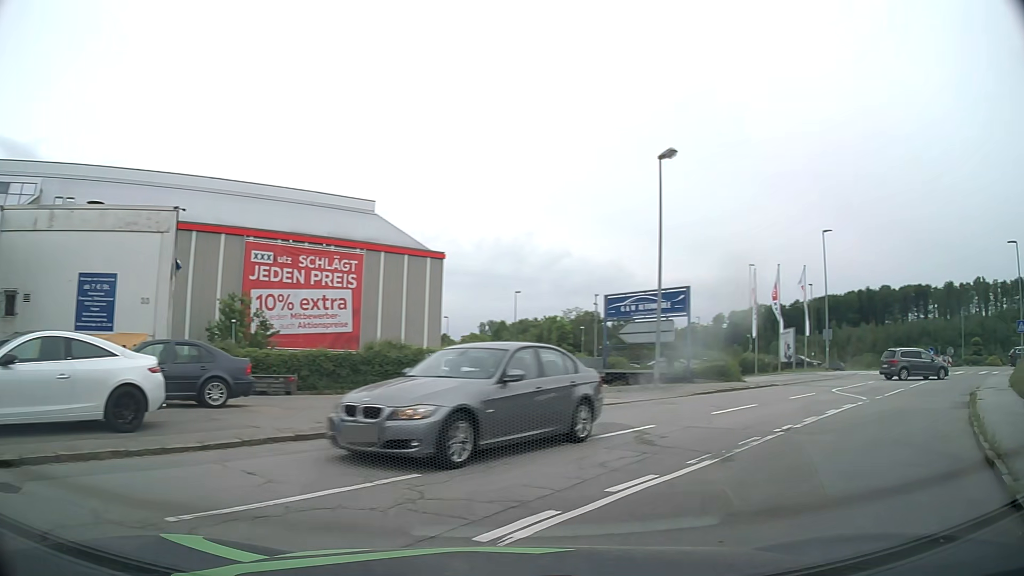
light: Day
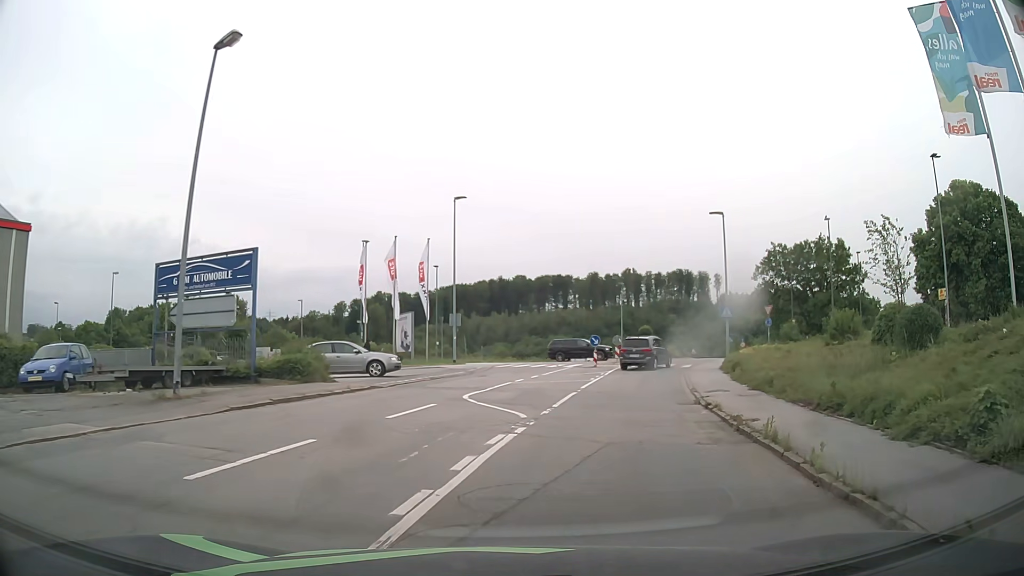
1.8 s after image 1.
(+3.0, +8.3) m; +32°
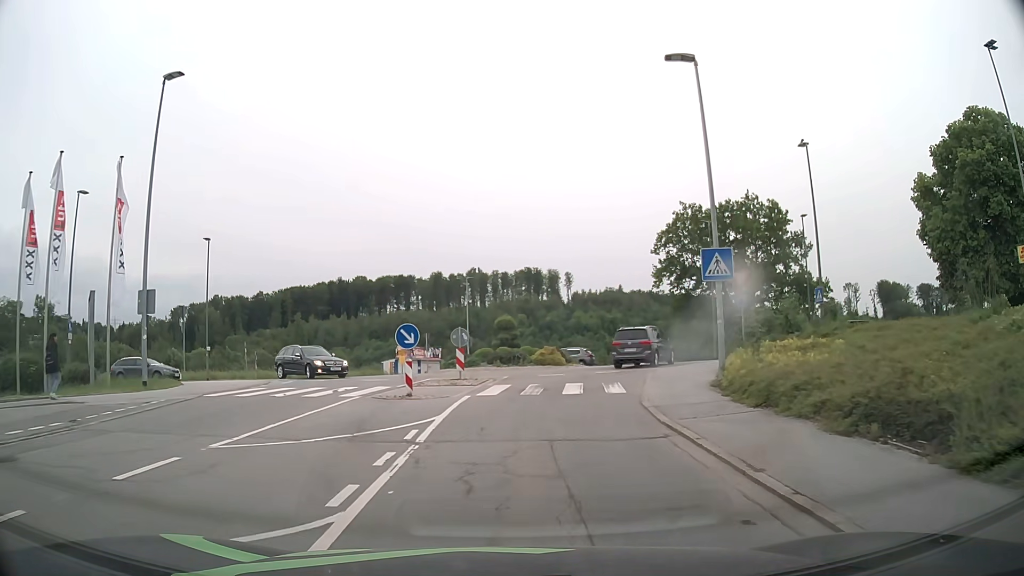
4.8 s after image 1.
(+3.0, +20.9) m; +12°
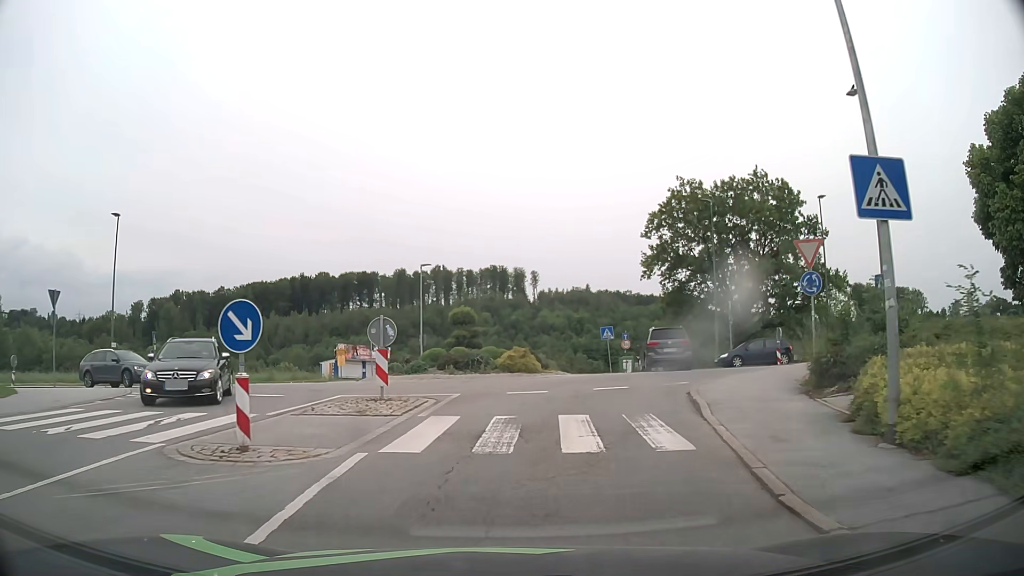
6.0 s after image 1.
(+0.2, +8.4) m; +3°
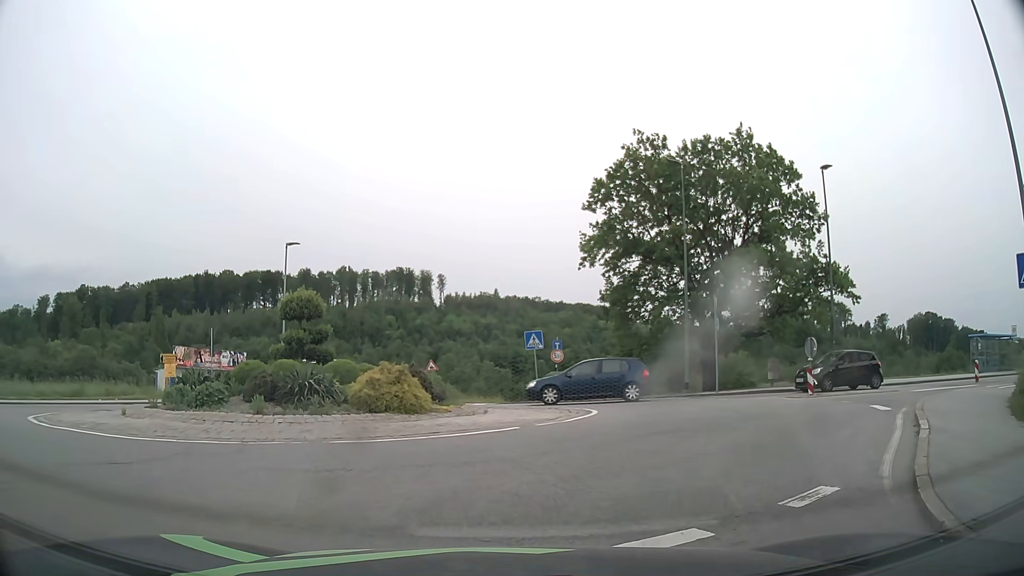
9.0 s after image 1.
(+0.7, +11.3) m; +10°
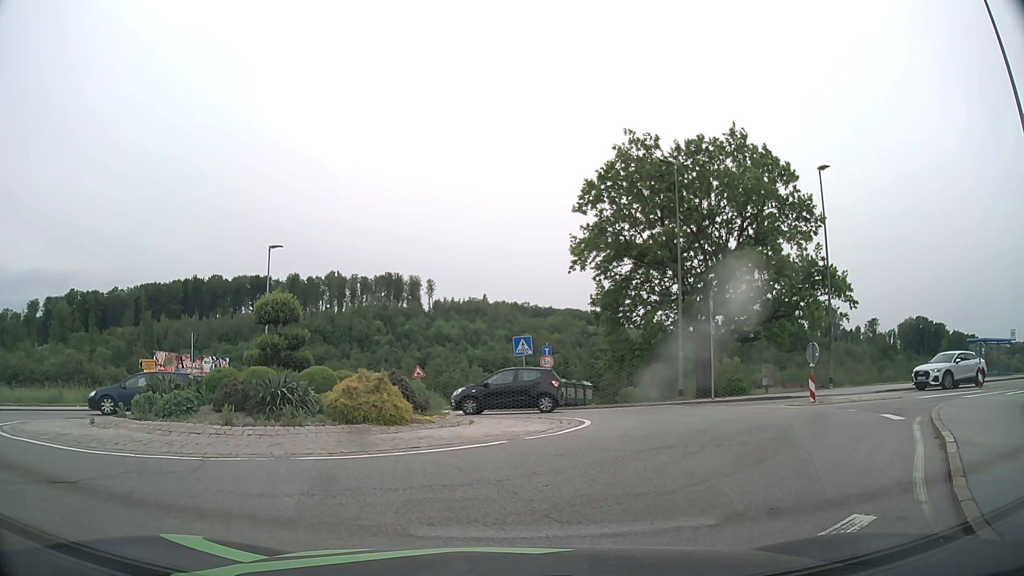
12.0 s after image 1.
(0.0, +0.9) m; 0°
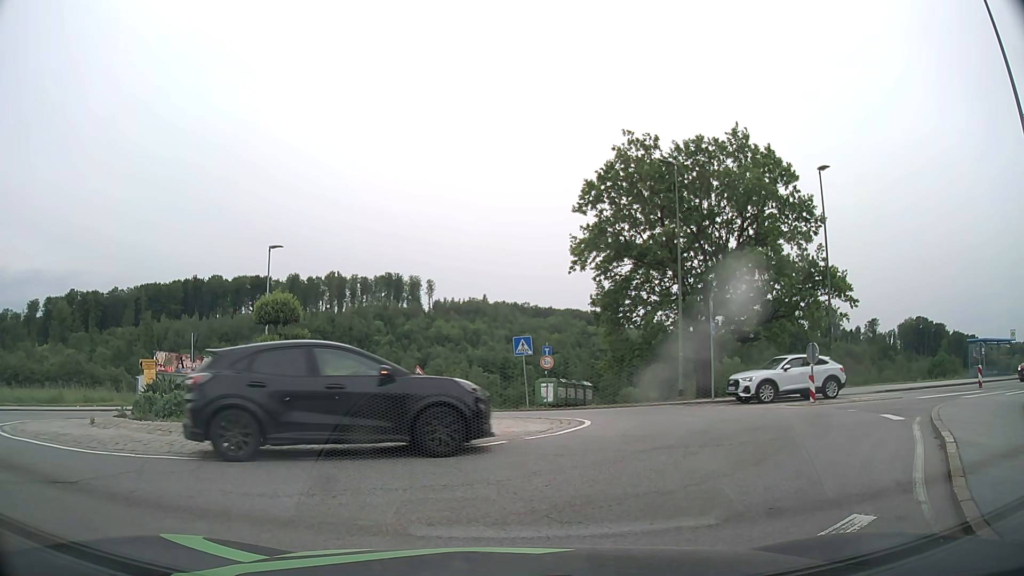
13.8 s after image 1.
(0.0, 0.0) m; 0°
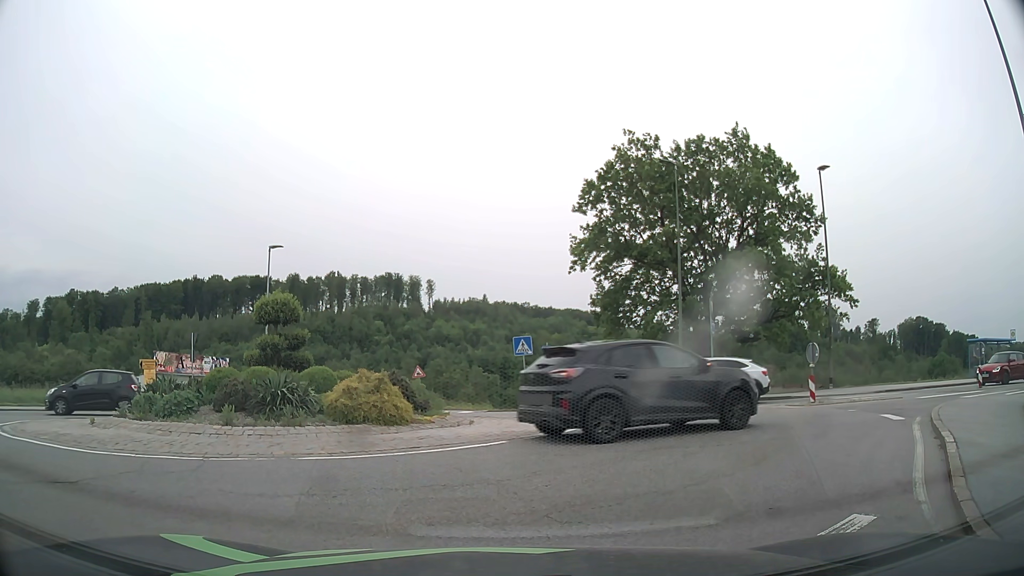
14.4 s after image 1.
(0.0, 0.0) m; 0°
(+2, +10) (+3, +20) (-5, +25) (-14, +22) (-22, +17) (-32, +14) (-42, +12) (-51, +9) (-61, +7) (-71, +5) m
